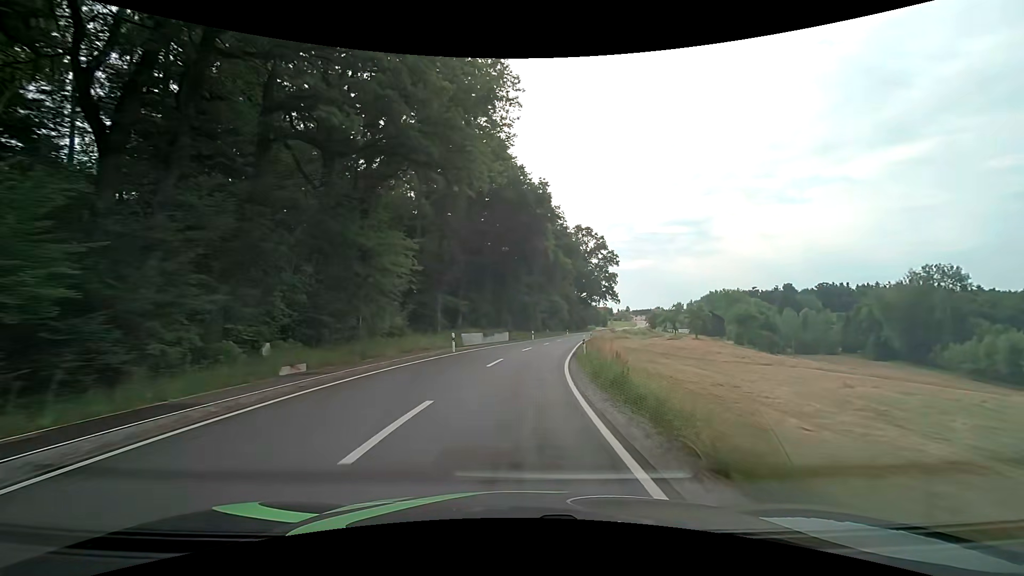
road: tertiary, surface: asphalt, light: Day
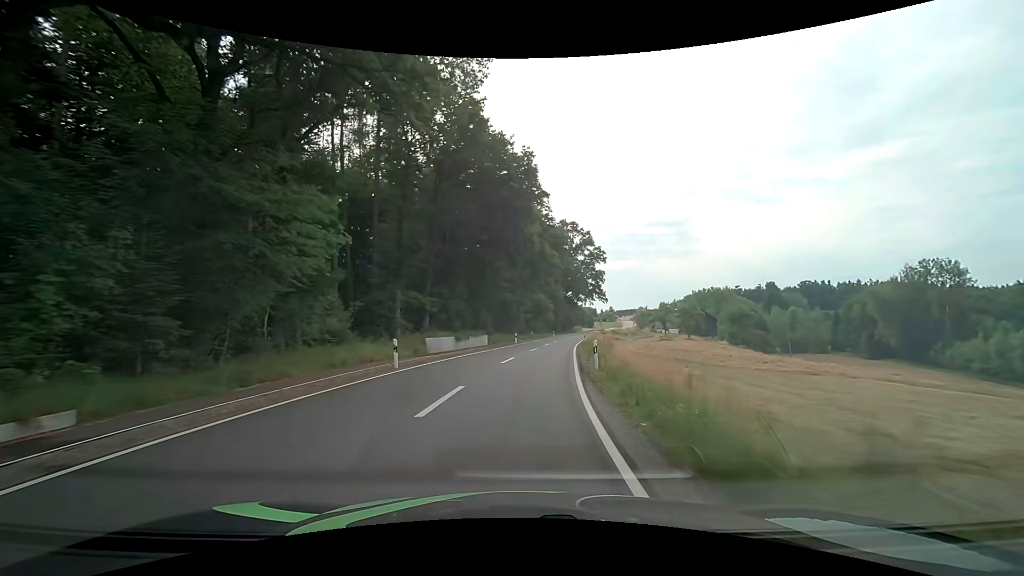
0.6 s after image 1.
(+0.1, +9.4) m; +2°
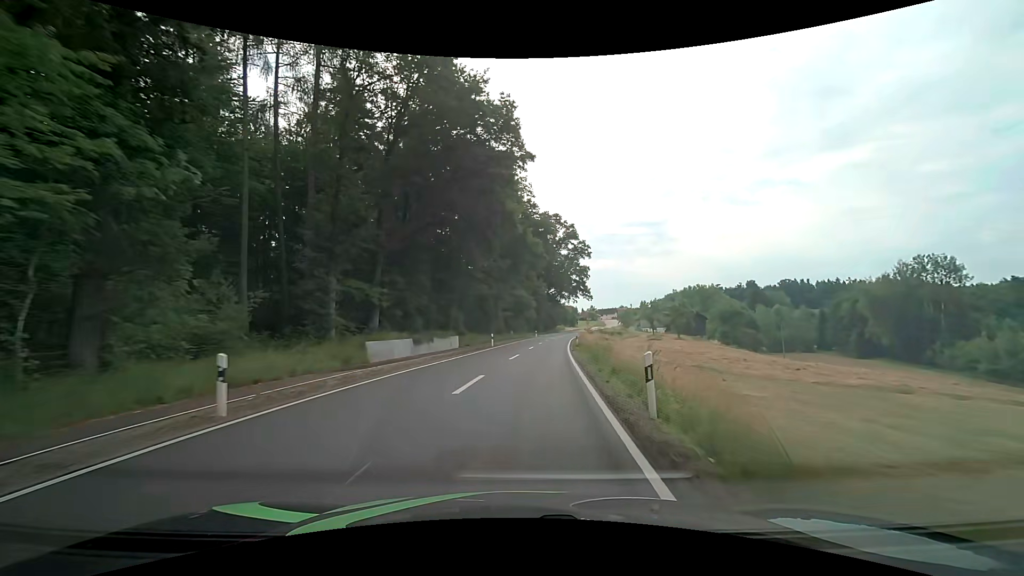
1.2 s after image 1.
(+0.2, +9.4) m; +2°
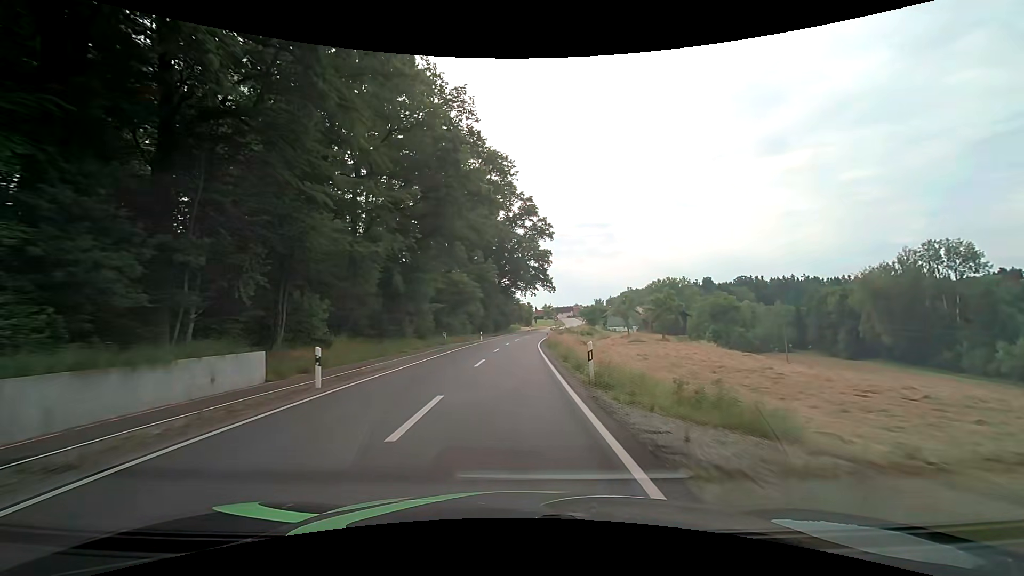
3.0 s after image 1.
(+1.6, +28.0) m; +6°
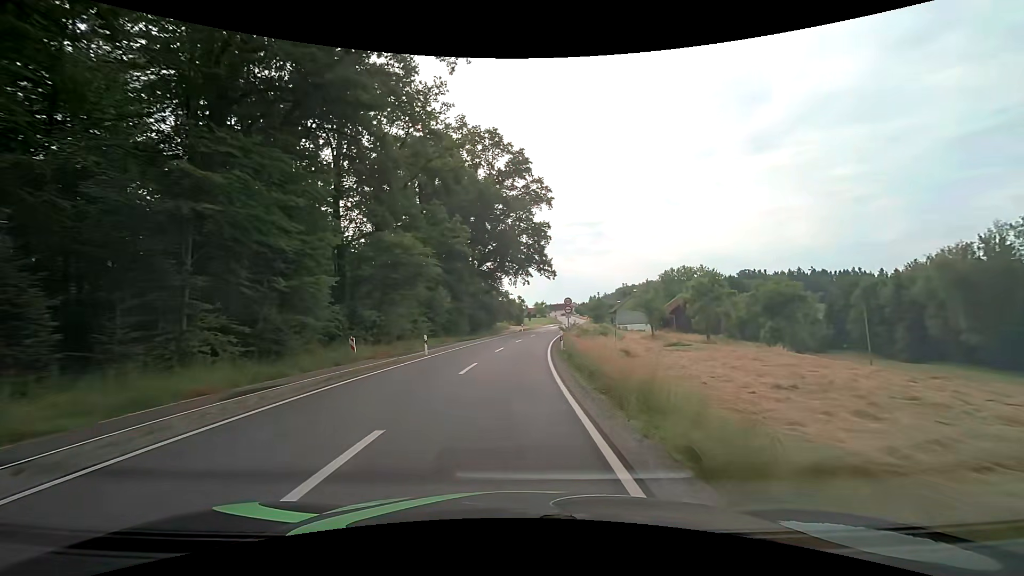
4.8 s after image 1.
(+0.2, +27.4) m; +1°
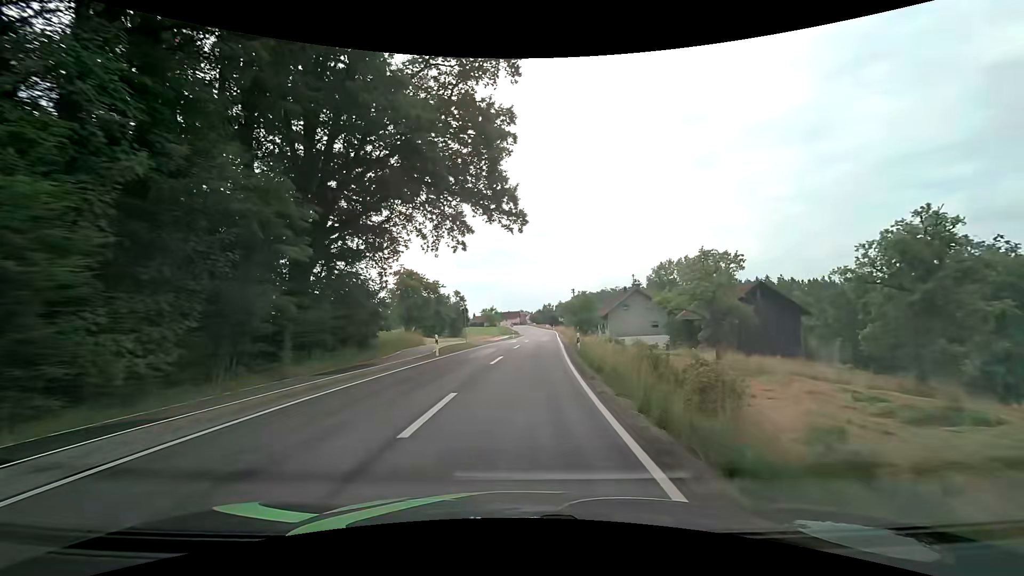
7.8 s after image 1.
(+1.7, +44.4) m; +6°
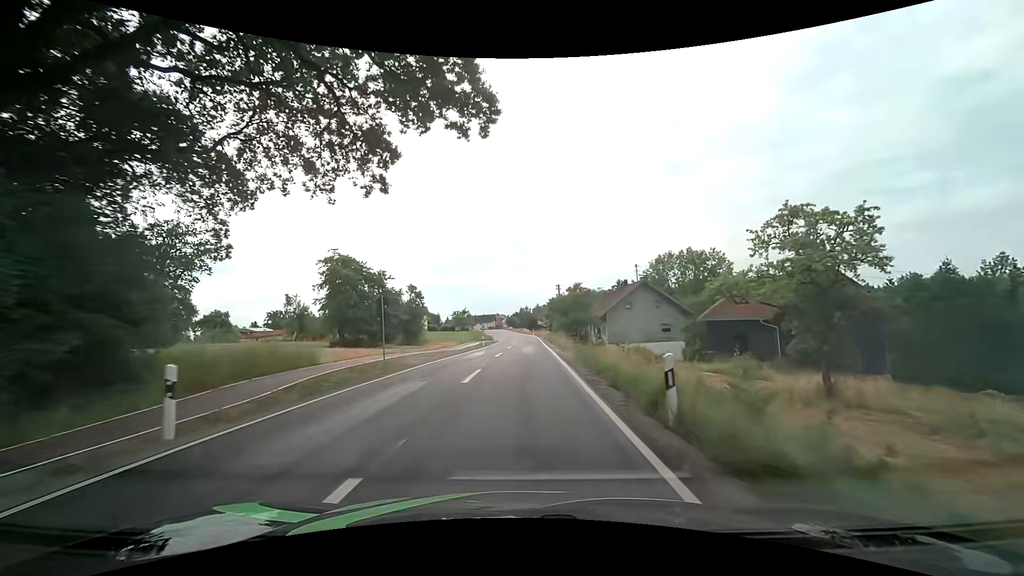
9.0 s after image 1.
(+0.4, +17.6) m; +2°
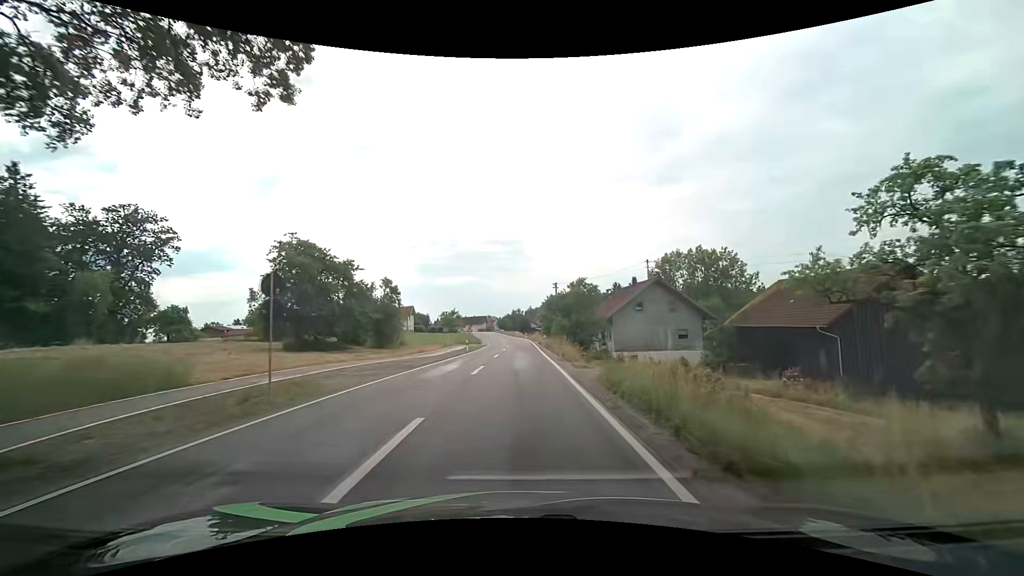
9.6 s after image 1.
(+0.1, +8.7) m; +1°
(0, +10) (0, +20) (0, +30) (0, +40) (0, +50) (0, +60) (0, +70) (0, +80) (-1, +90) (-2, +100) m
